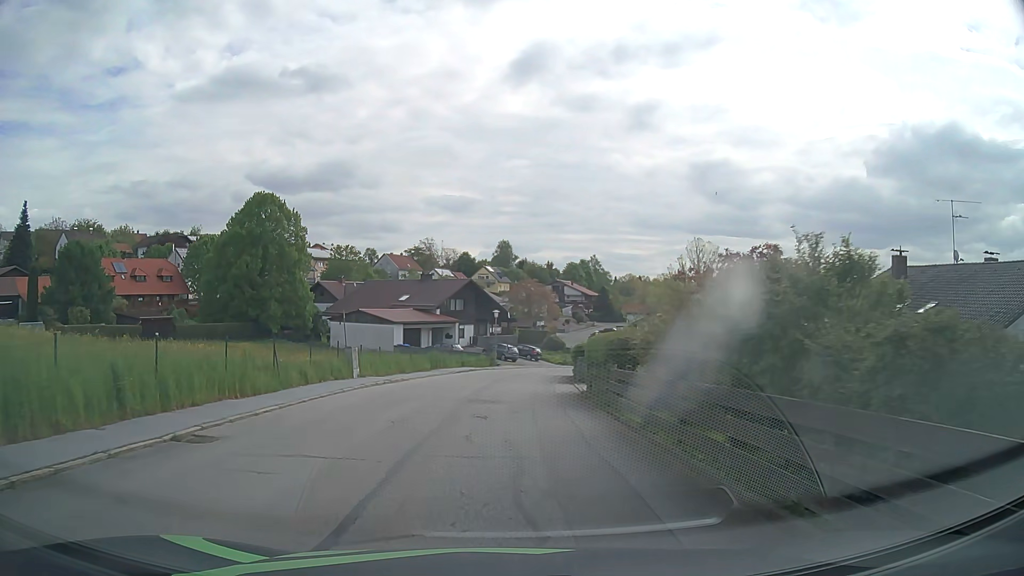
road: residential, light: Day
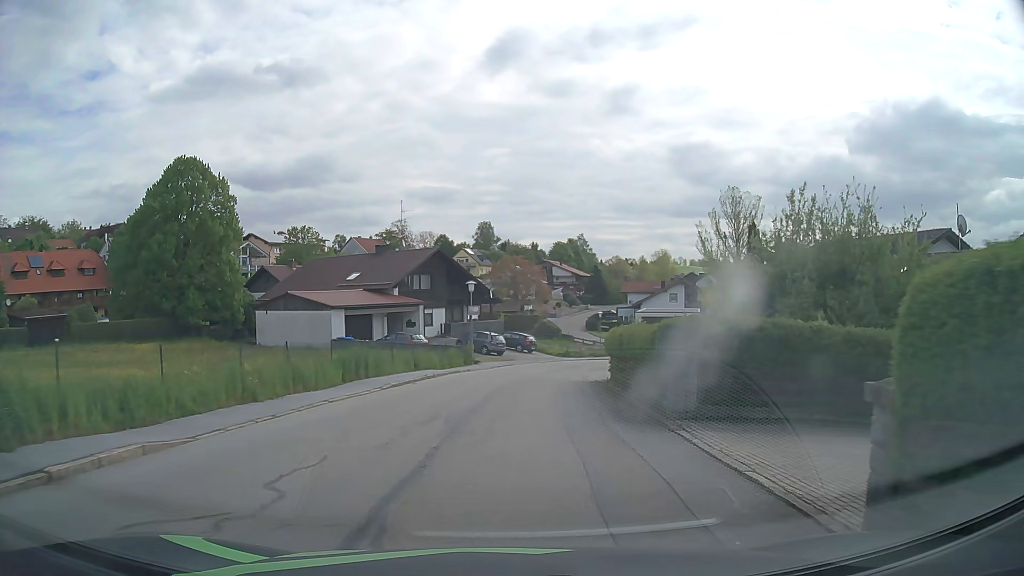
(+0.1, +18.3) m; +1°
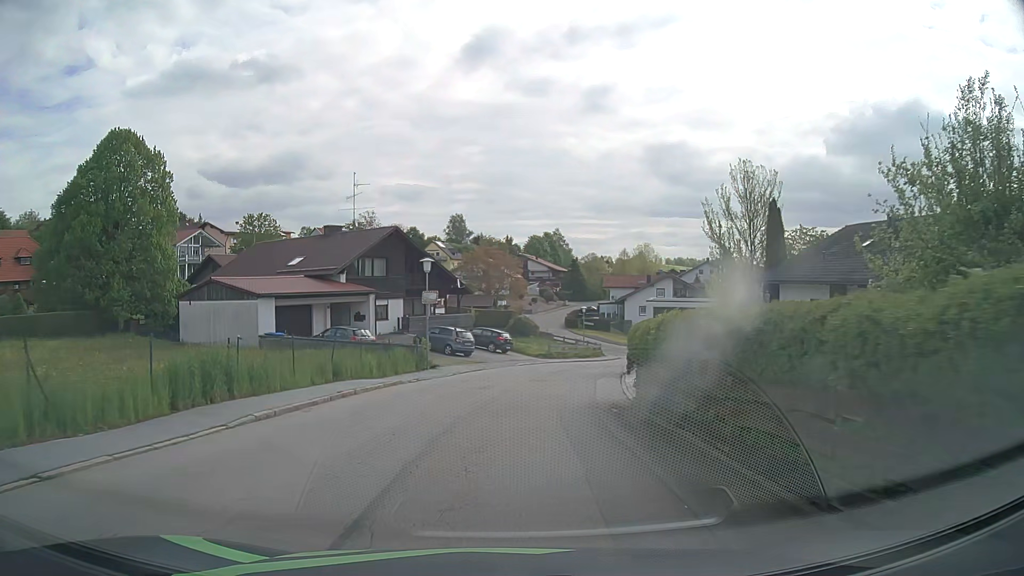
(+0.2, +9.4) m; +2°
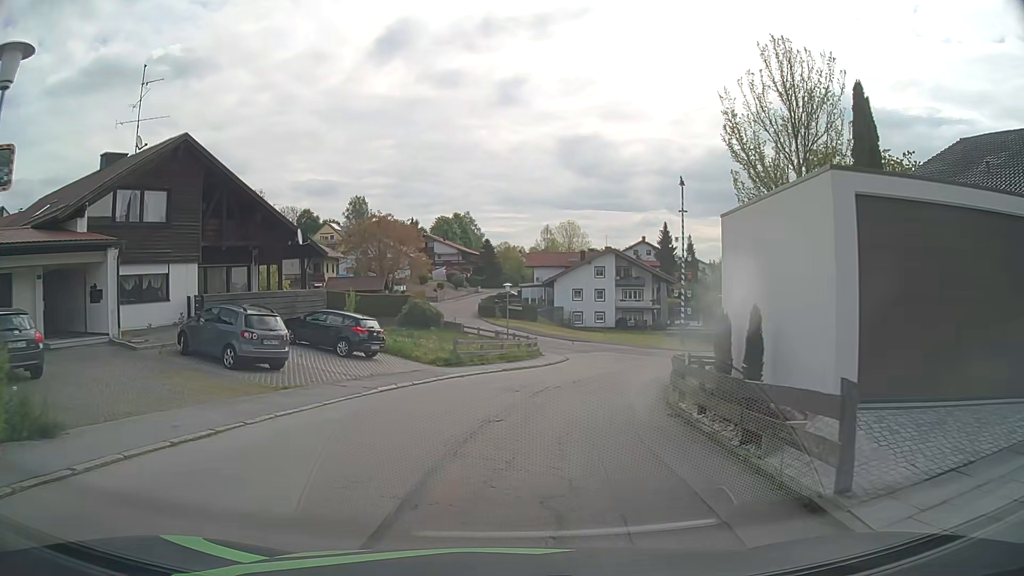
(+1.6, +21.6) m; +7°
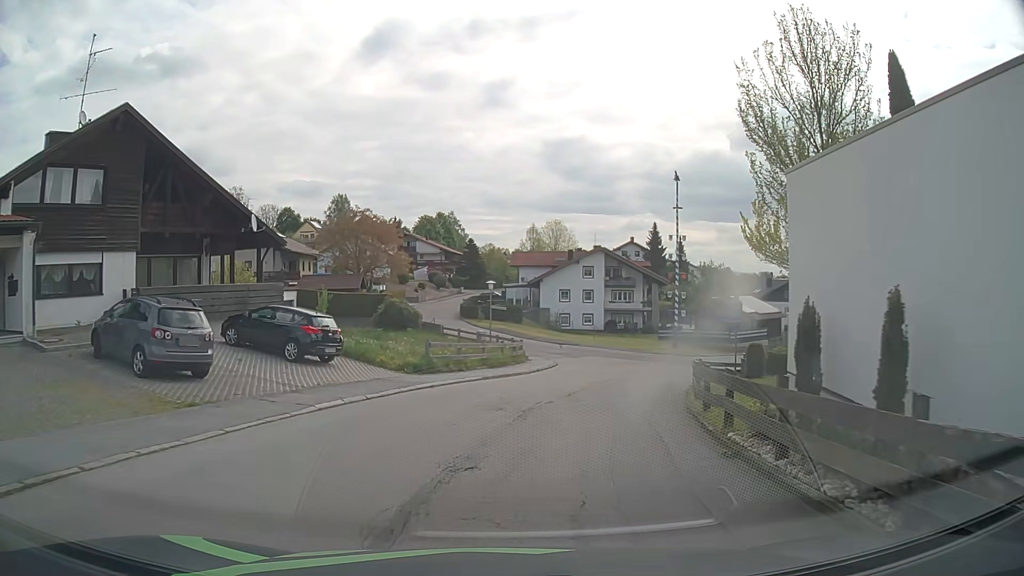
(+0.1, +3.9) m; +2°
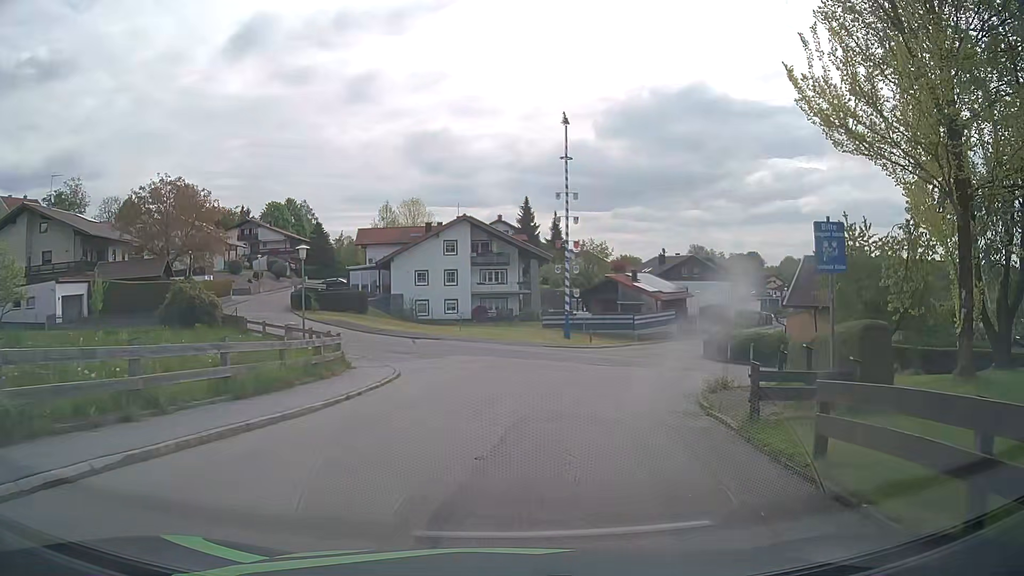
(+1.4, +15.3) m; +12°
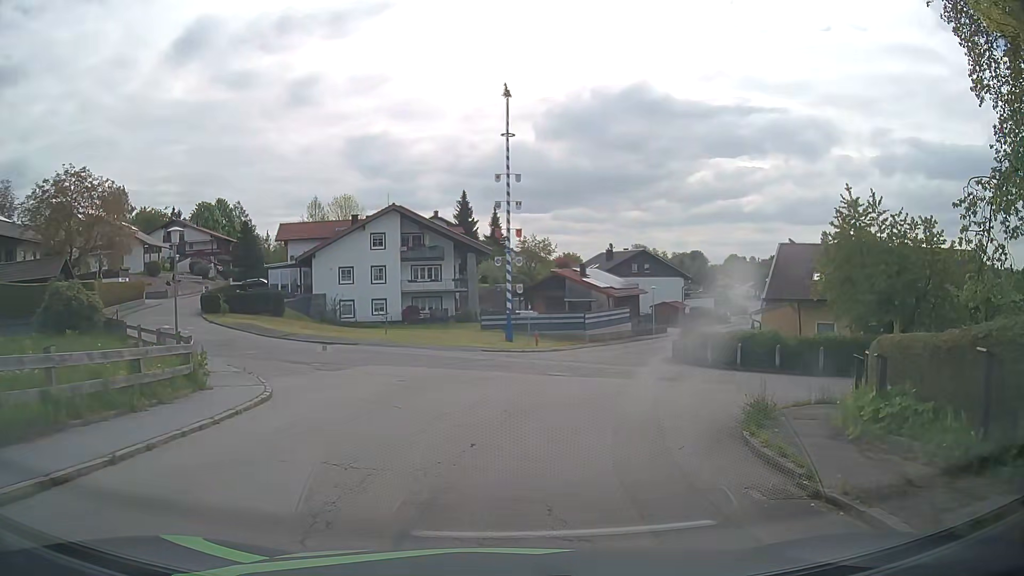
(+0.3, +6.5) m; +5°
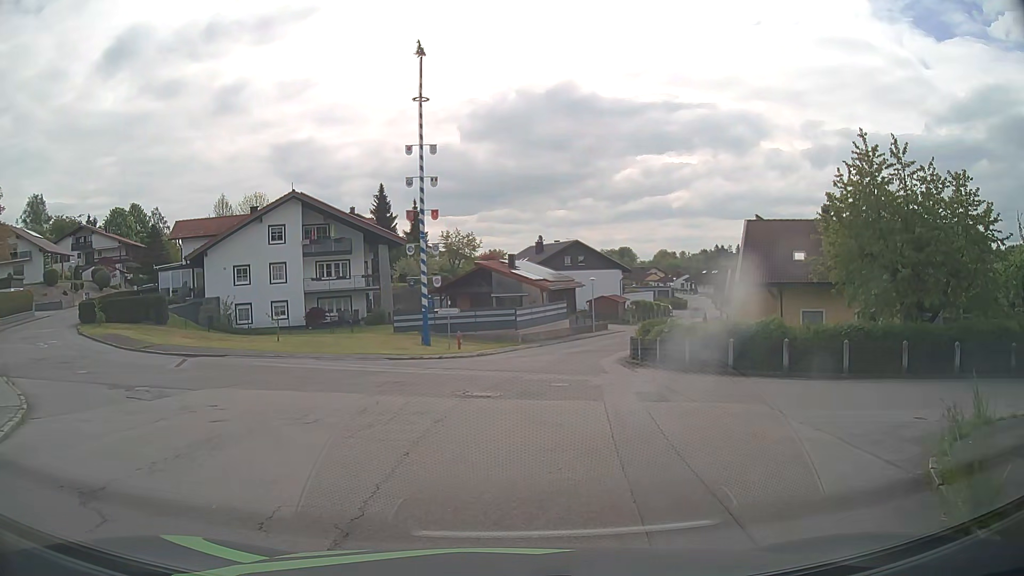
(+0.4, +7.3) m; +6°
